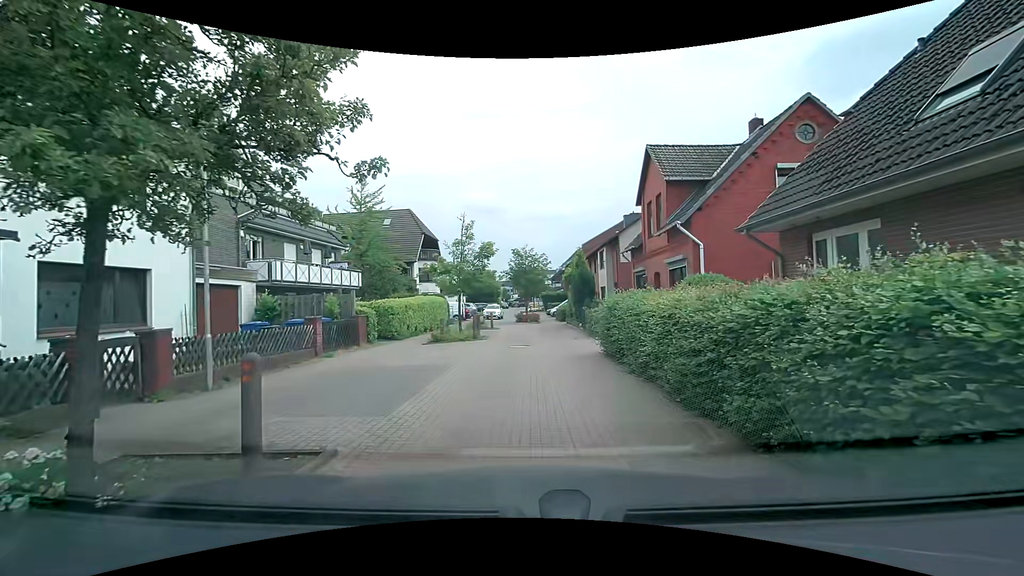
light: Day
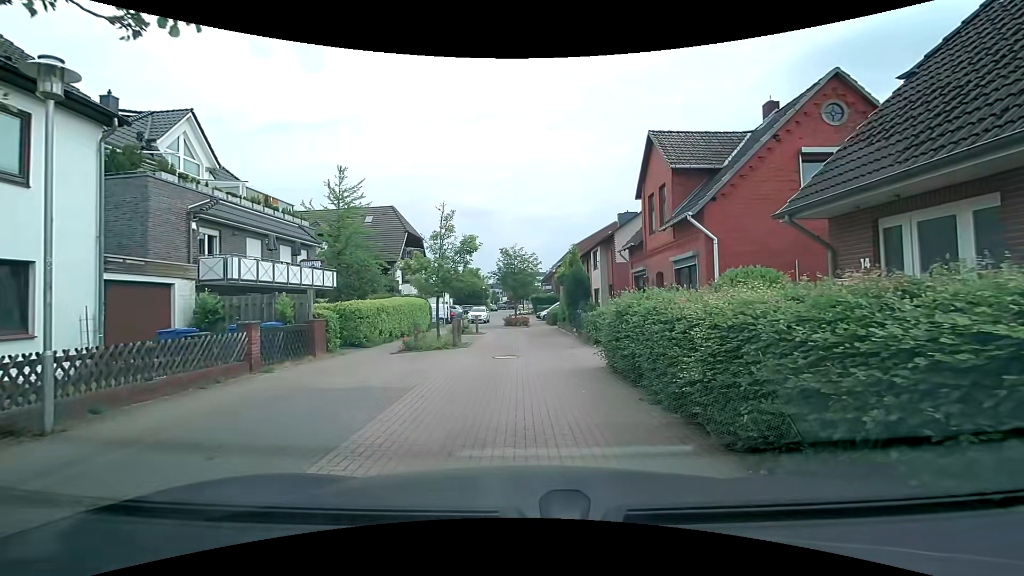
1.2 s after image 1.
(-0.1, +2.5) m; 0°
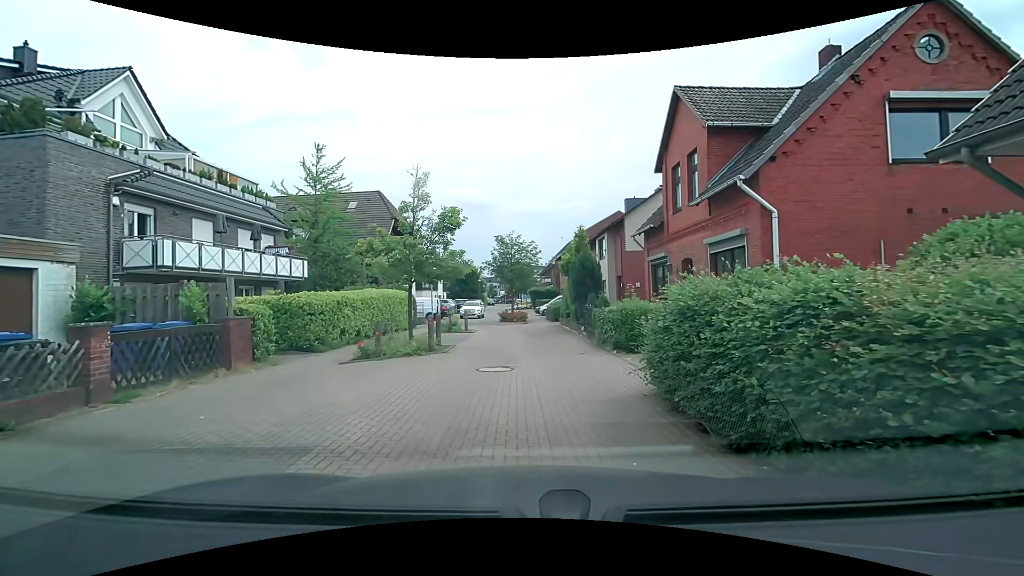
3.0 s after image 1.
(0.0, +3.9) m; 0°
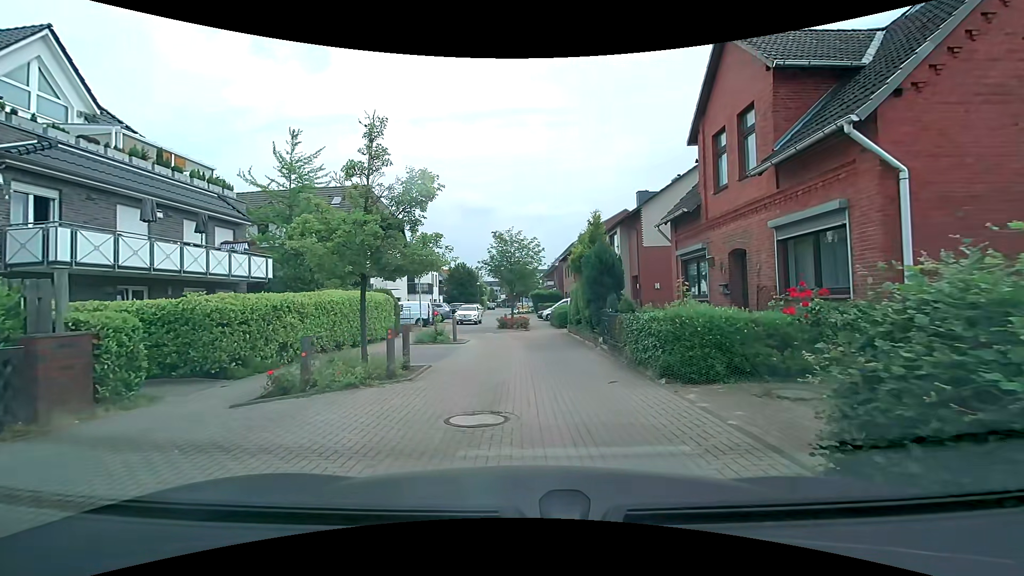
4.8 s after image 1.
(0.0, +4.1) m; +1°
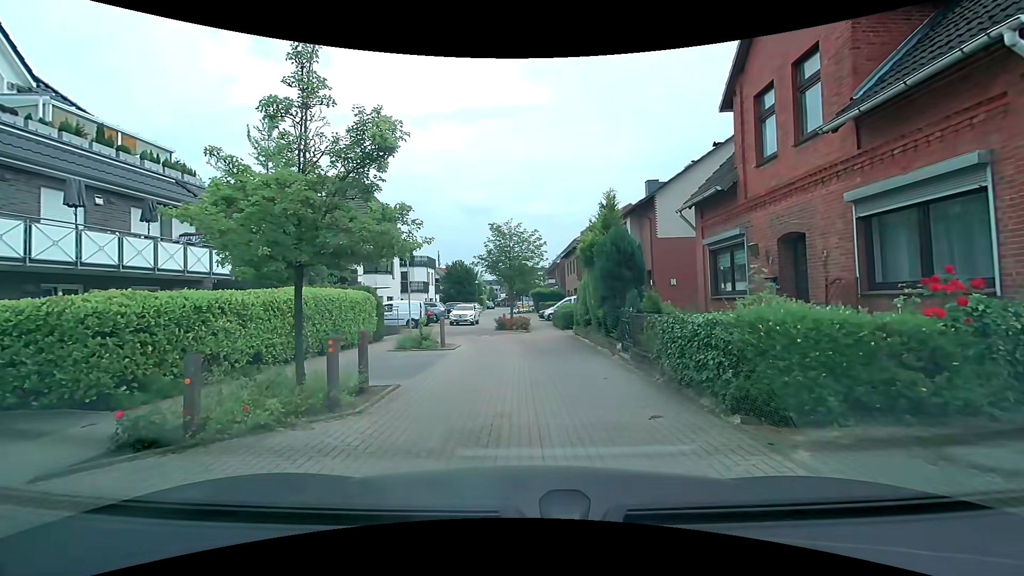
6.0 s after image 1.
(0.0, +2.8) m; 0°
